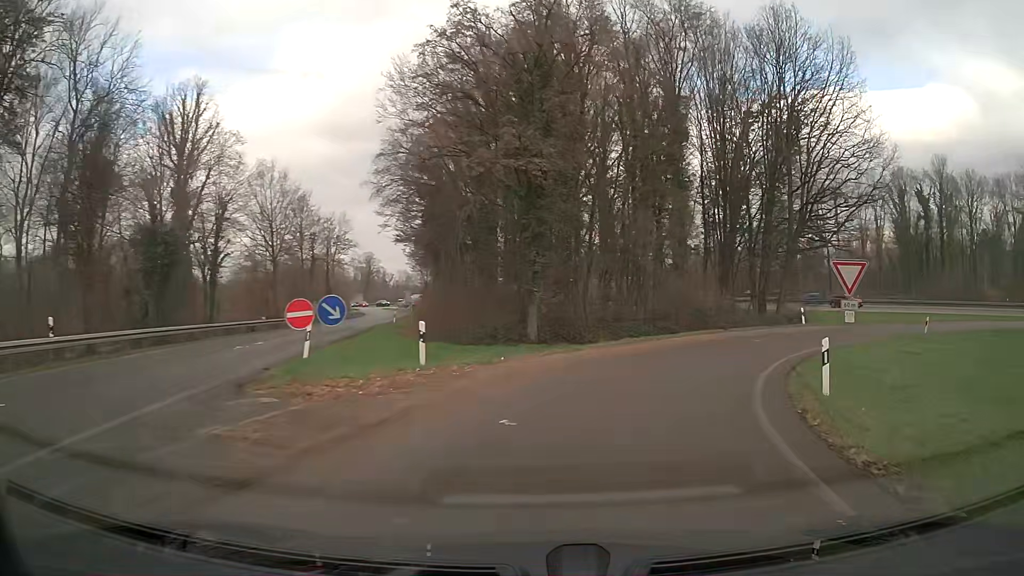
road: trunk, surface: asphalt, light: Day
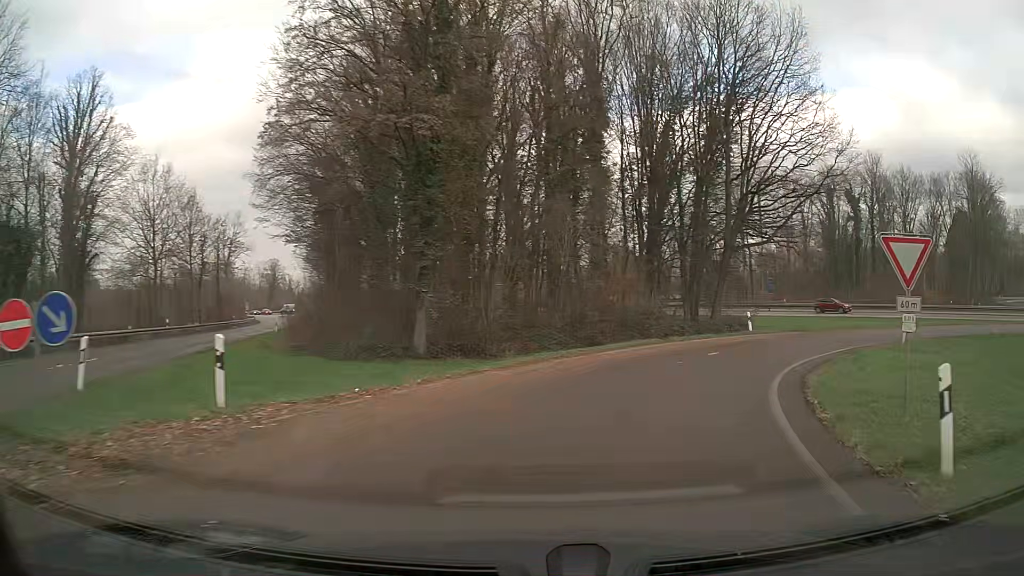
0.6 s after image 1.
(+0.5, +6.1) m; +8°
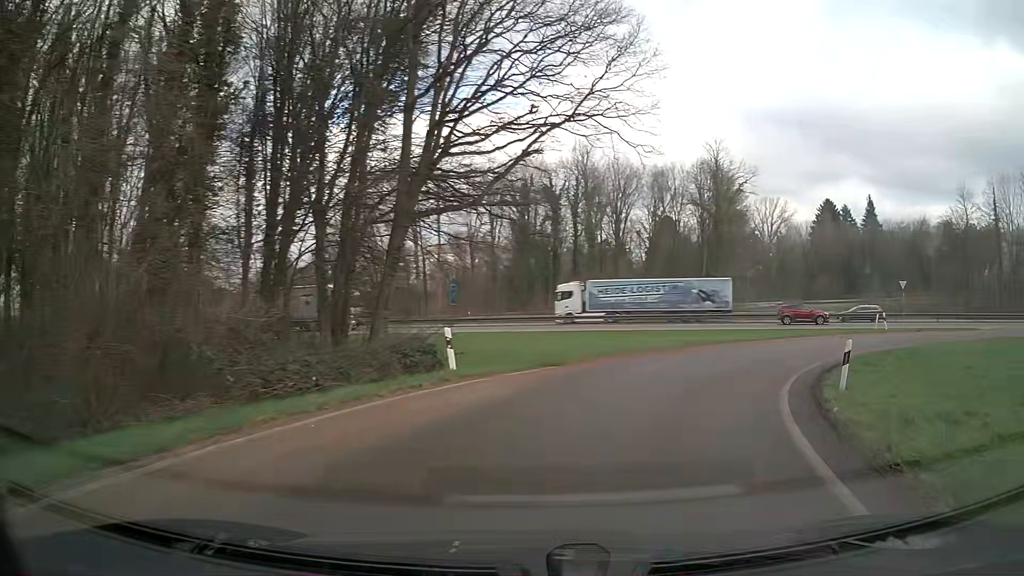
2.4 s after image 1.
(+4.2, +17.1) m; +28°
(+1, +10) (+6, +19) (+12, +26) (+20, +32) (+30, +34) (+40, +34) (+50, +32) (+60, +31) (+70, +29) (+80, +27) m
